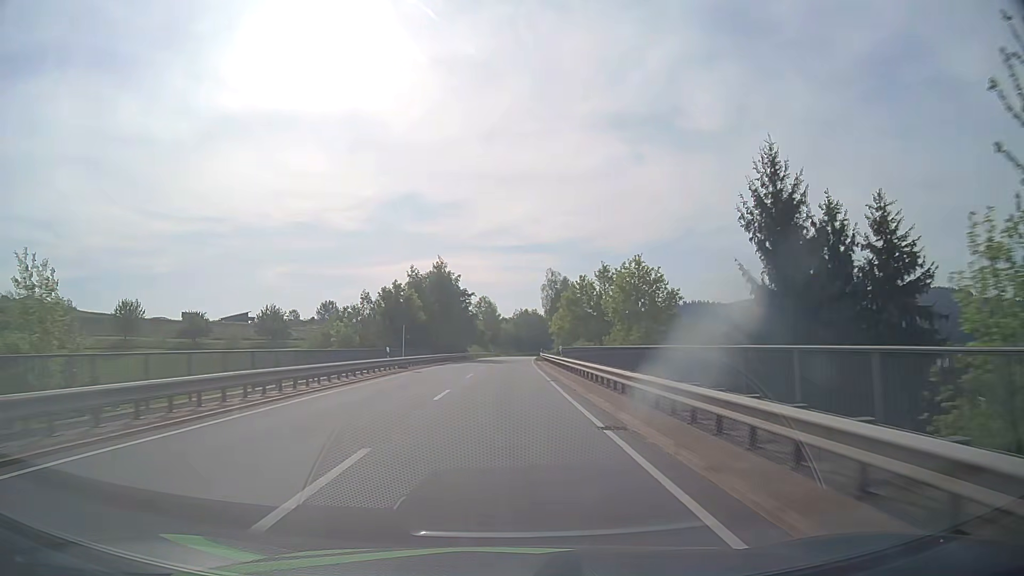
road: secondary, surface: asphalt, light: Day
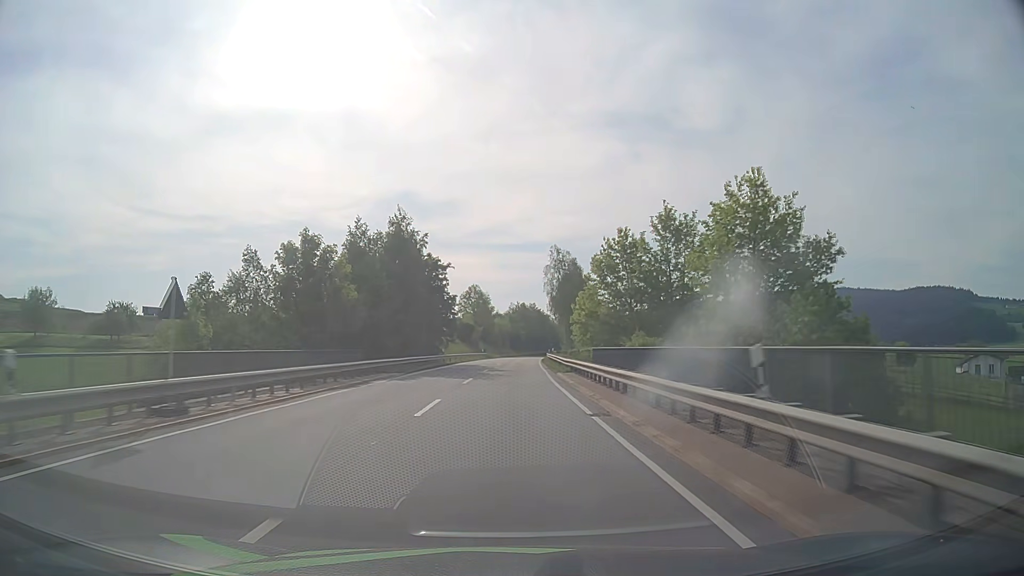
(0.0, +27.9) m; 0°
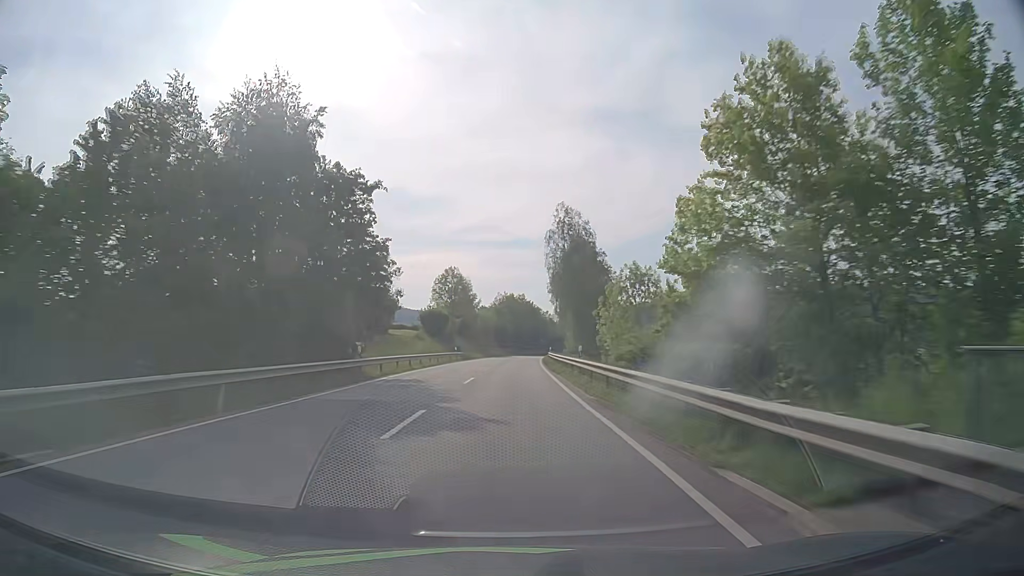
(+0.2, +27.8) m; +1°
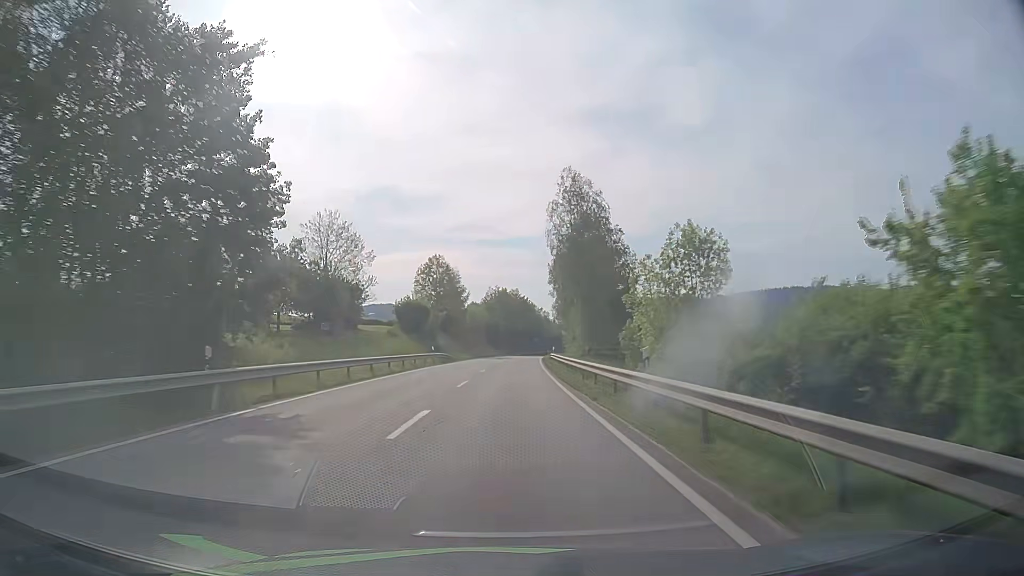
(+0.1, +14.0) m; +1°
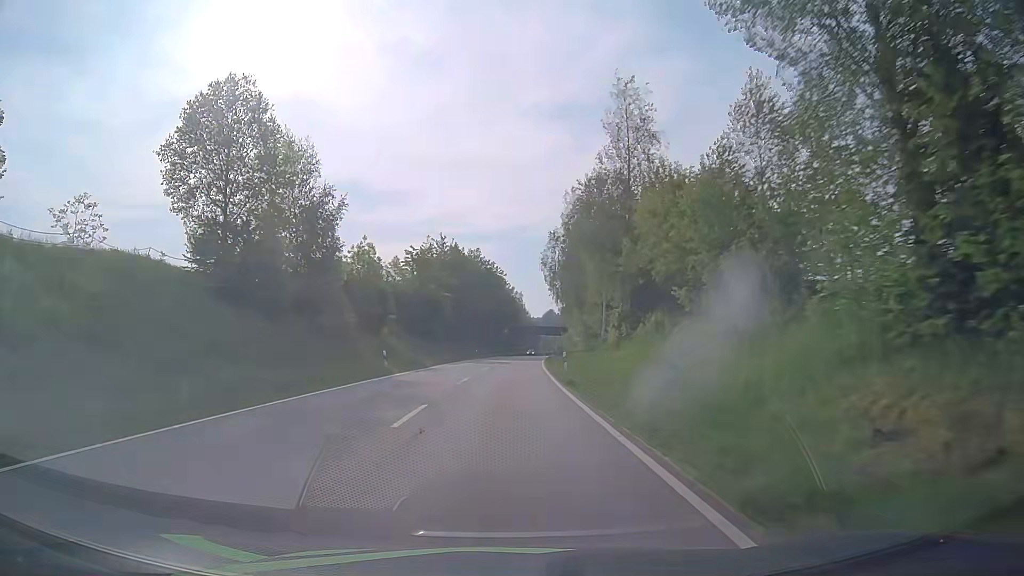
(+2.0, +70.9) m; +3°
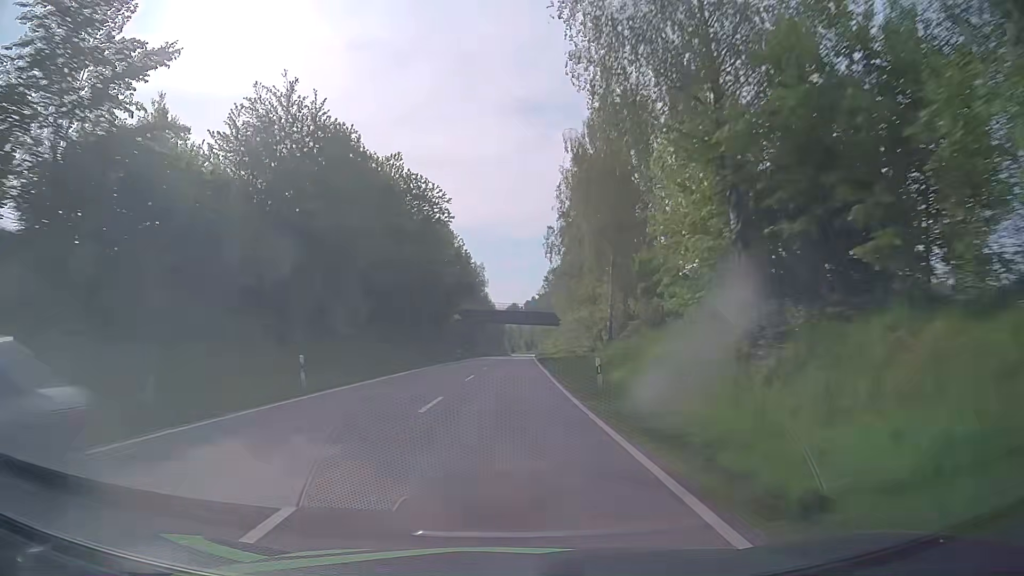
(+1.4, +57.4) m; +4°
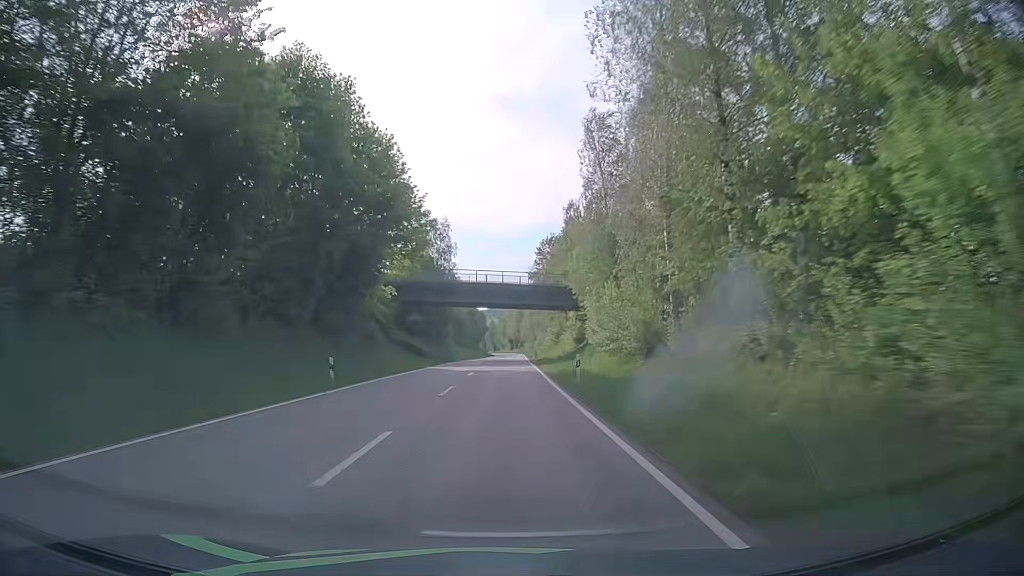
(+0.3, +43.3) m; +1°
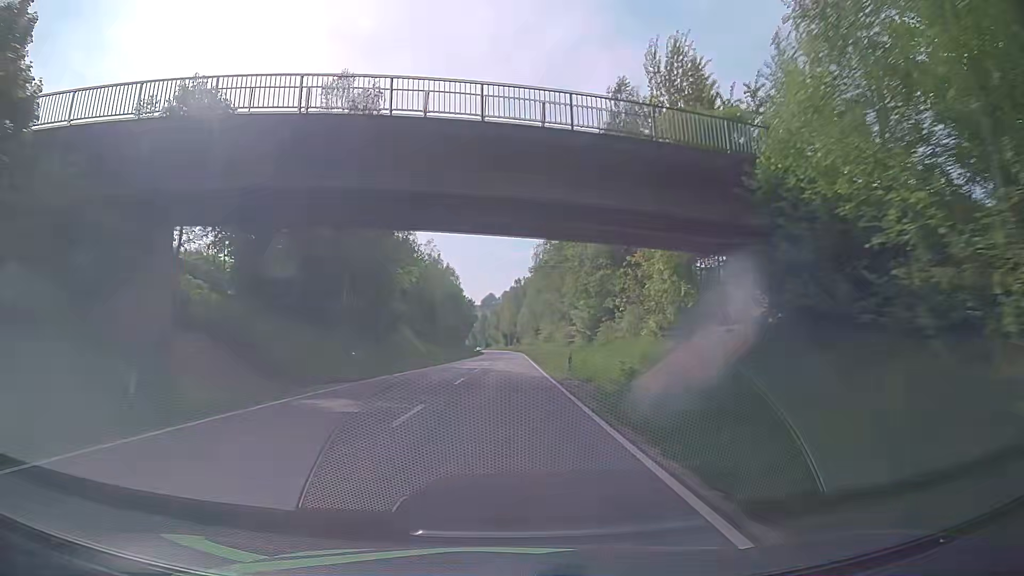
(0.0, +43.8) m; 0°
(0, +10) (0, +20) (0, +30) (0, +40) (0, +50) (0, +60) (0, +70) (+1, +80) (+1, +90) (+1, +100) m
